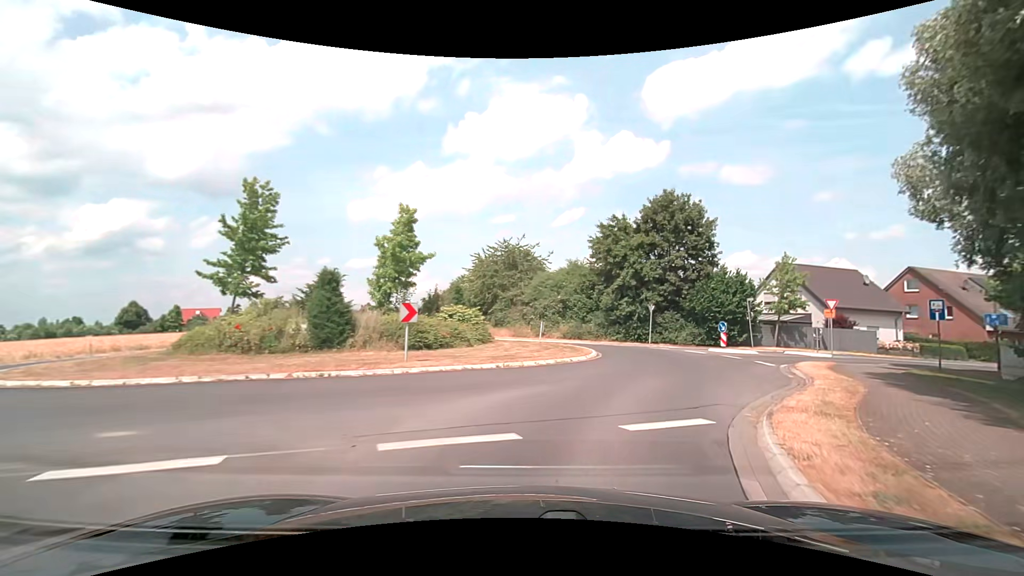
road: secondary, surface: asphalt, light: Day
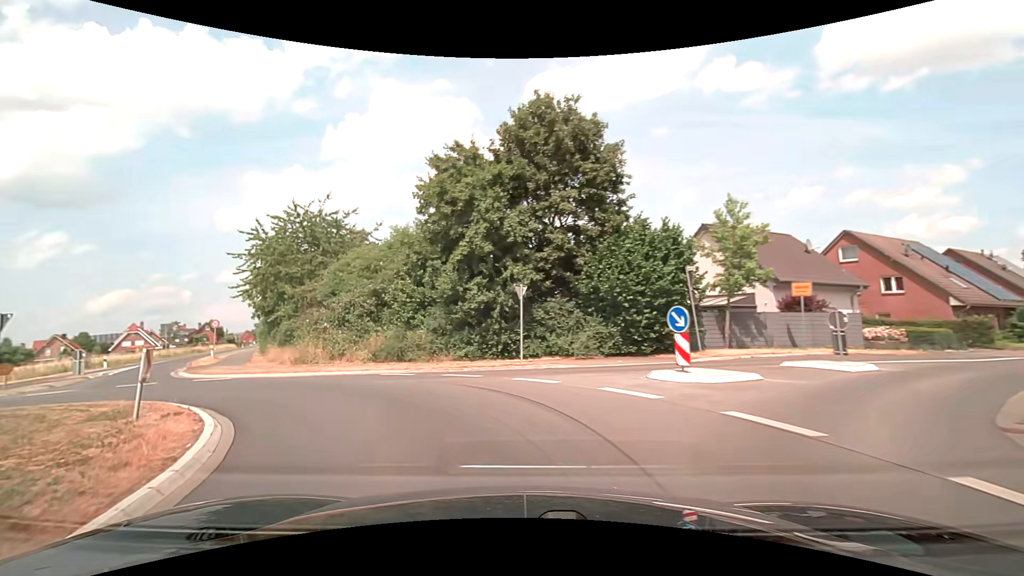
(+5.1, +17.8) m; +15°
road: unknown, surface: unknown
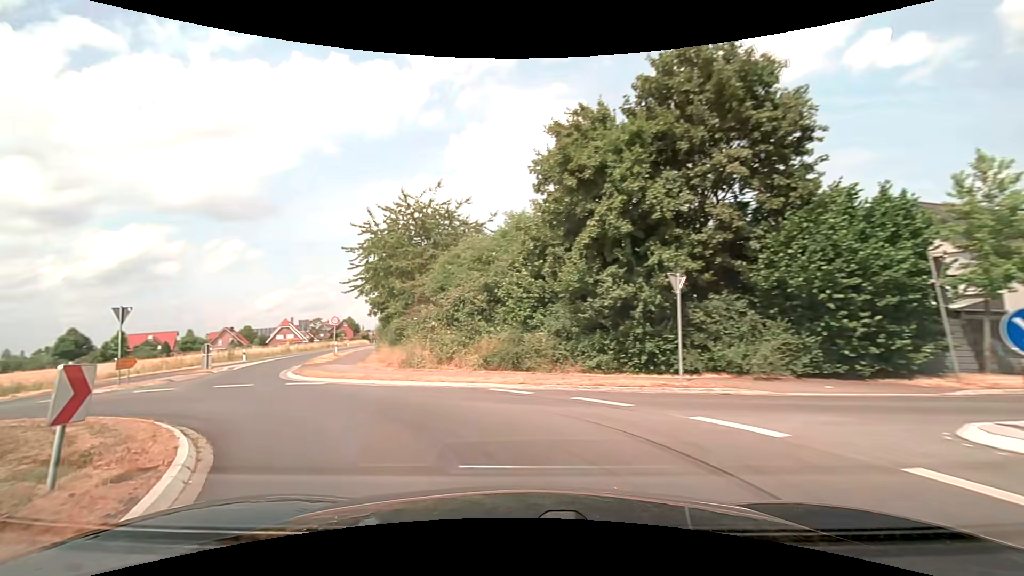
(-0.5, +4.5) m; -14°
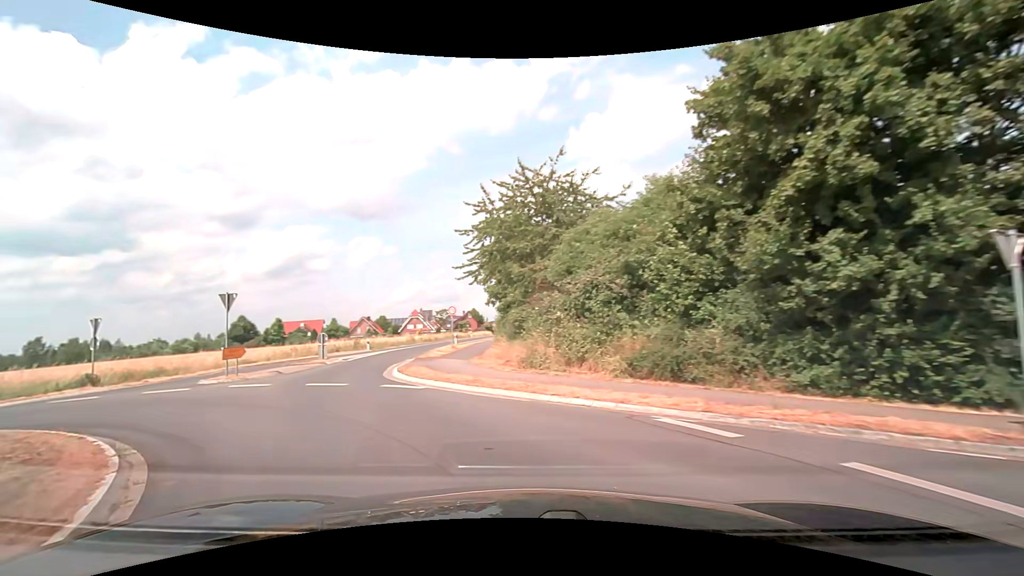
(-0.5, +4.5) m; -14°
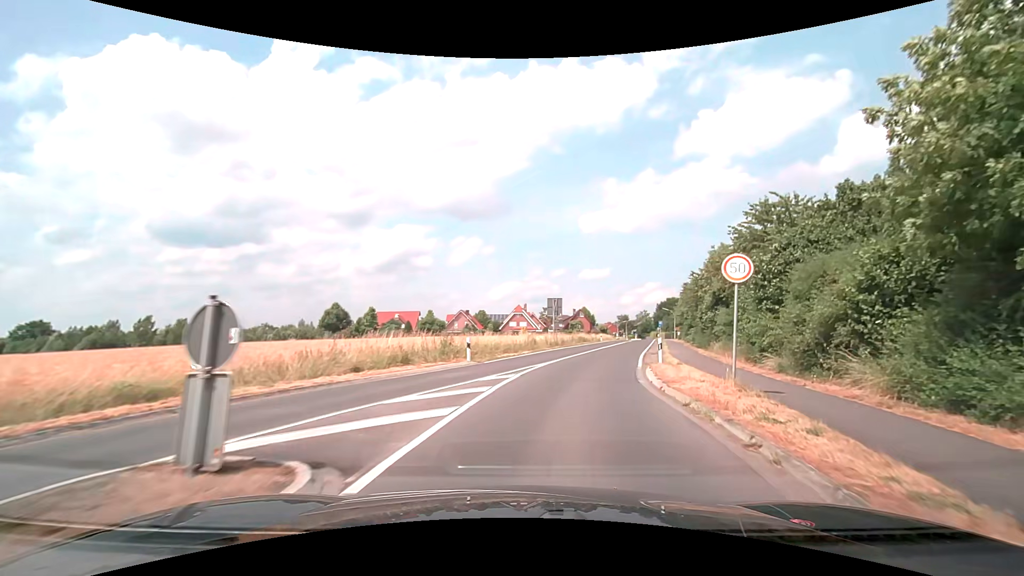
(-7.7, +23.4) m; -12°
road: secondary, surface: asphalt
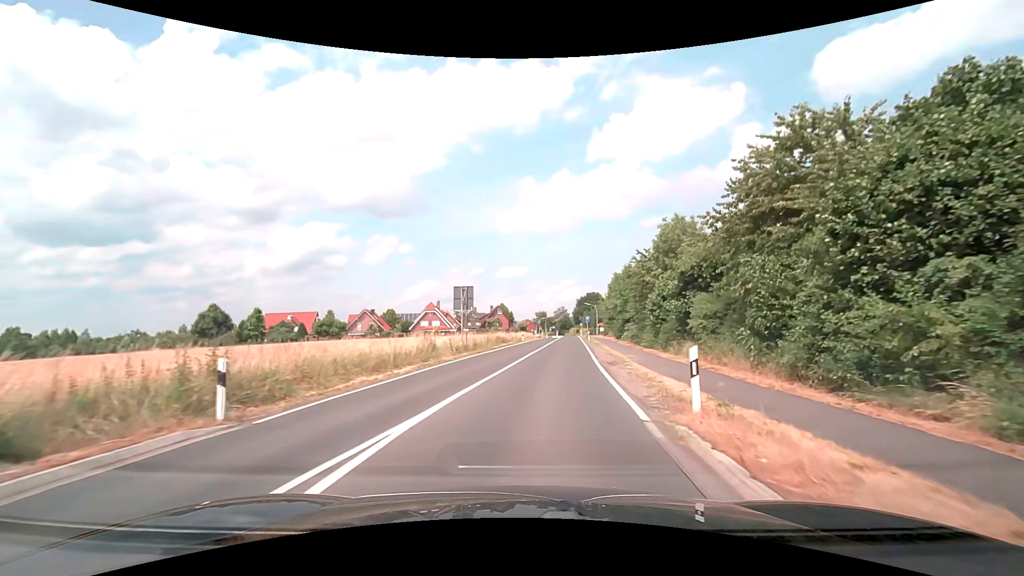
(+1.1, +12.4) m; +10°
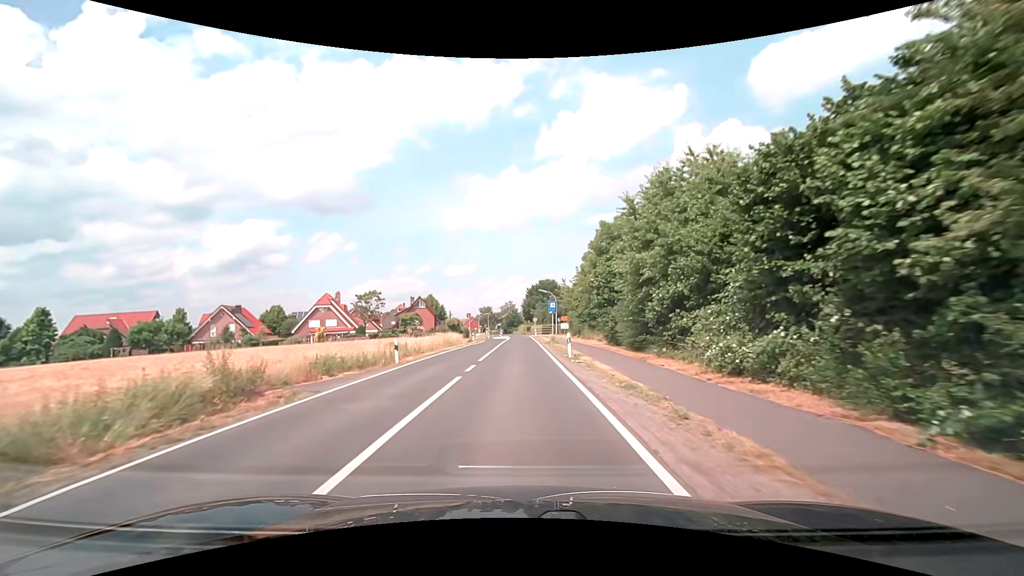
(+2.9, +36.5) m; +6°
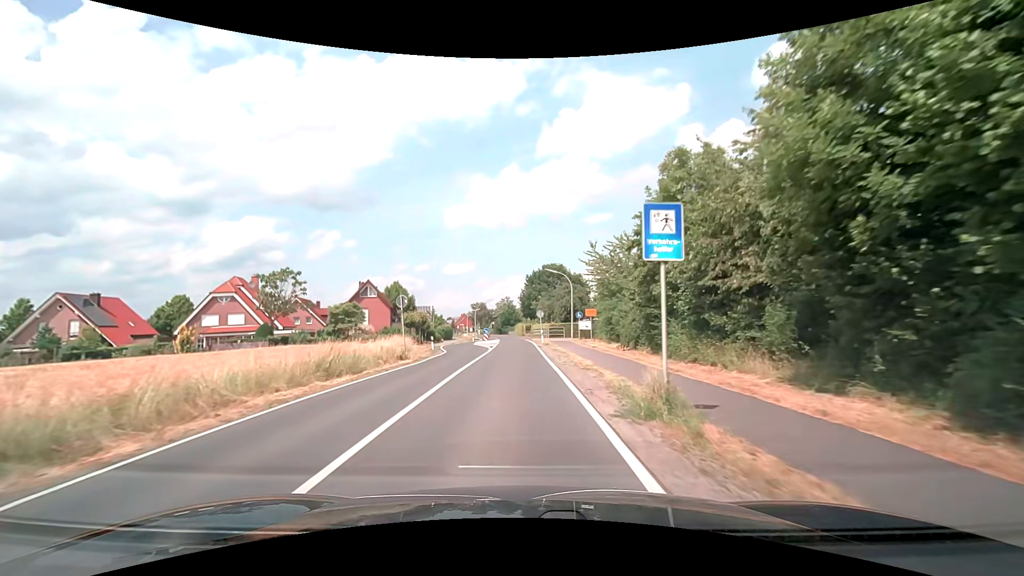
(-0.1, +31.0) m; 0°
(0, +10) (0, +20) (0, +30) (-1, +40) (-1, +50) (-1, +60) (-2, +70) (-3, +80) (-3, +90) (-4, +100) m
